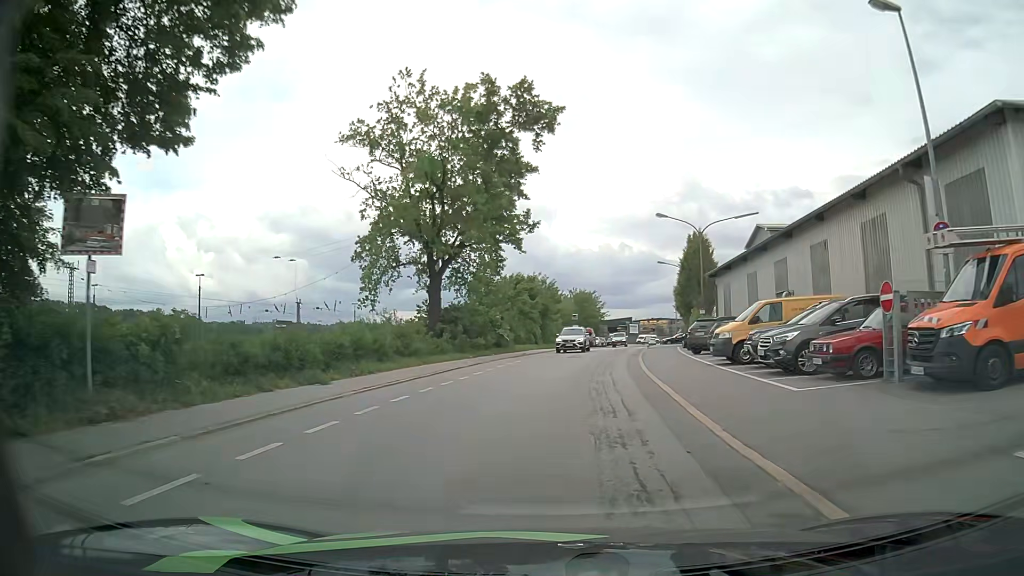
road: residential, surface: asphalt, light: Day
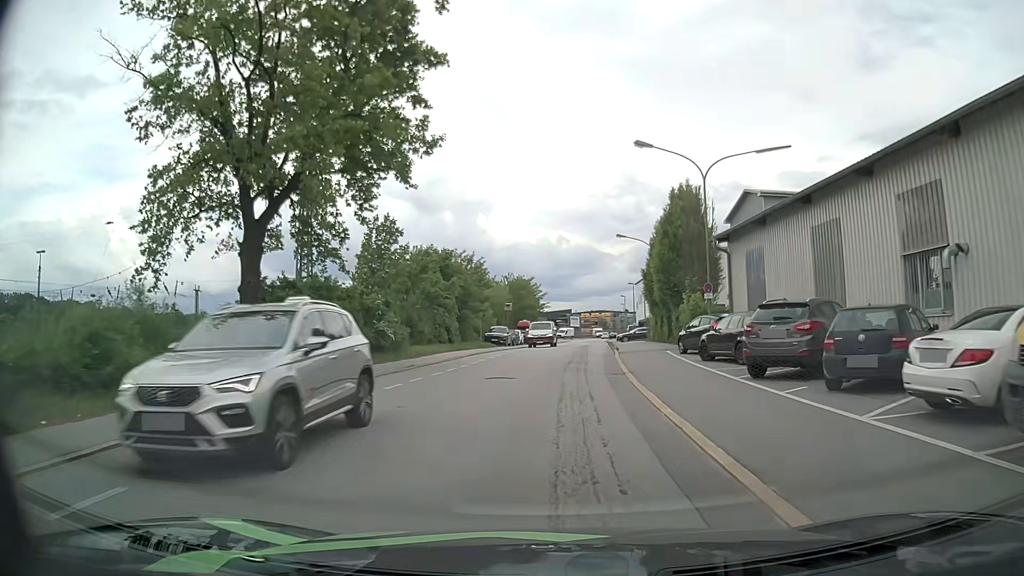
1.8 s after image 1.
(+0.8, +17.0) m; +6°
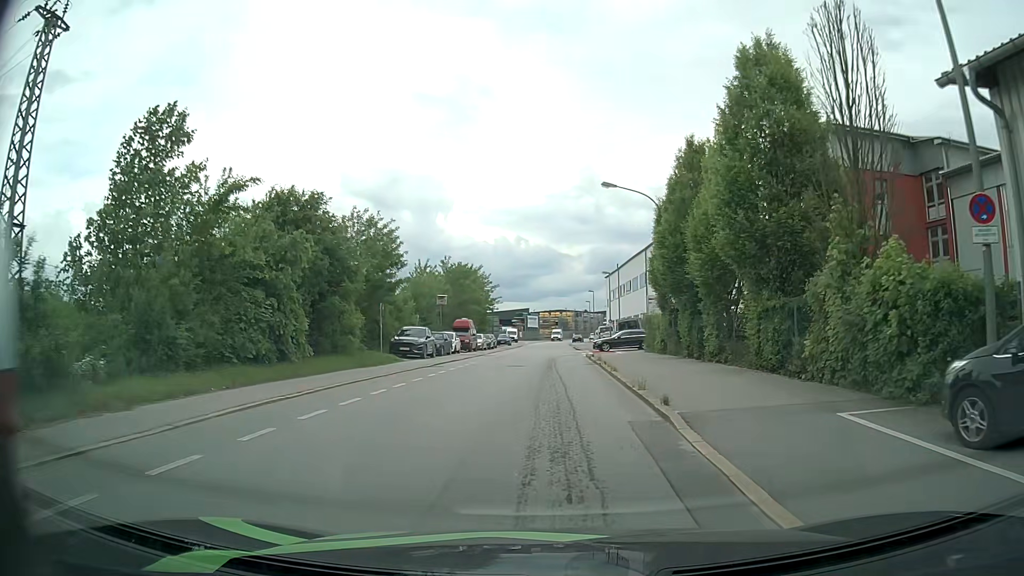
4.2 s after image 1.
(+0.5, +20.5) m; +3°
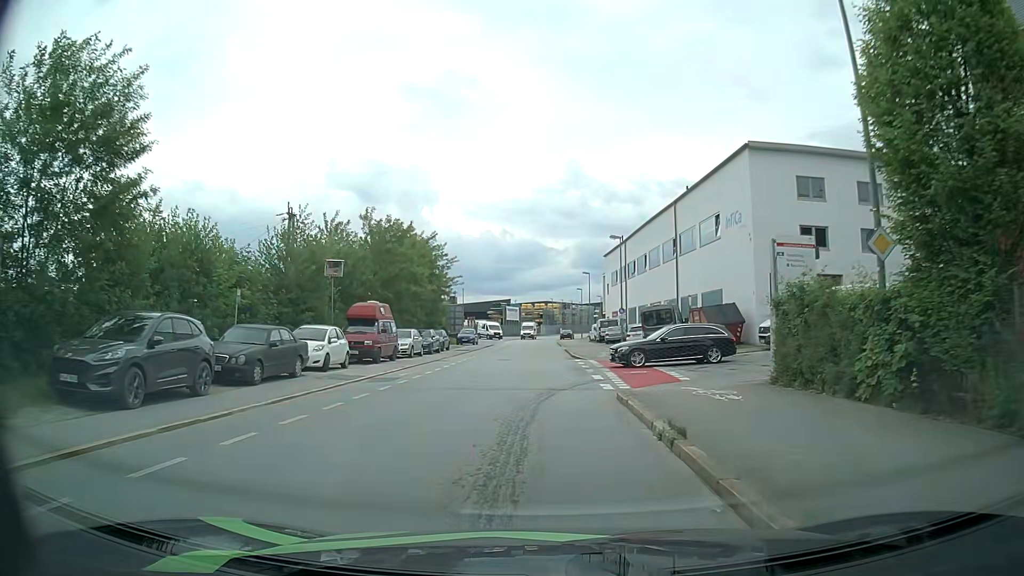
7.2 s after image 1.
(+0.2, +24.6) m; 0°
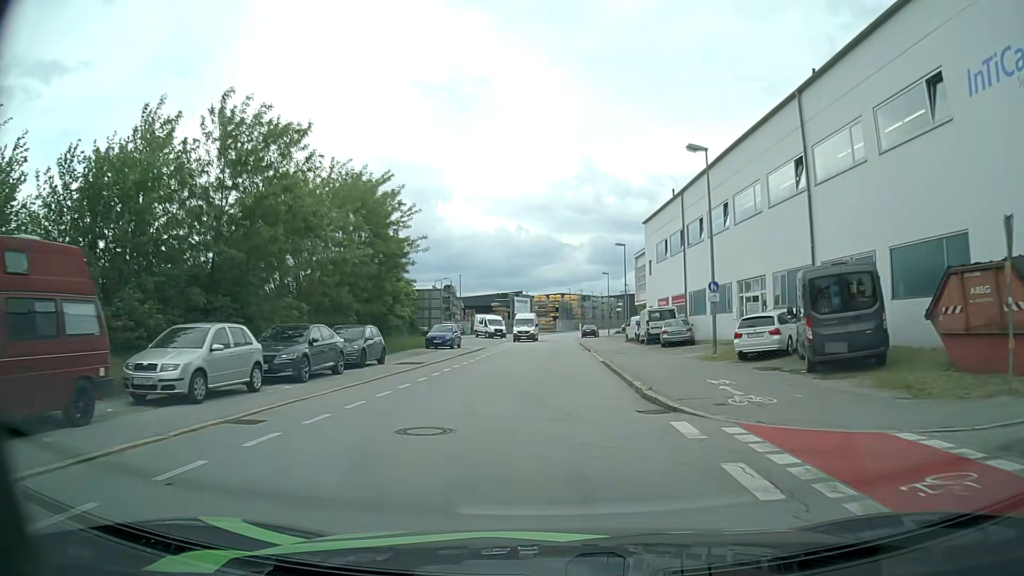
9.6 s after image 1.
(+0.1, +22.9) m; -1°
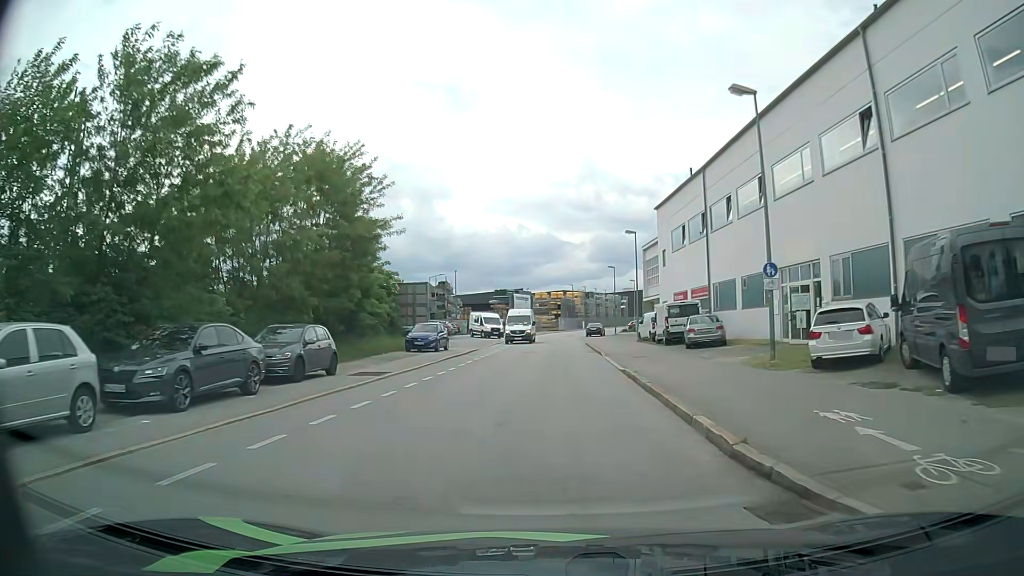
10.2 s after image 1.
(0.0, +6.3) m; 0°
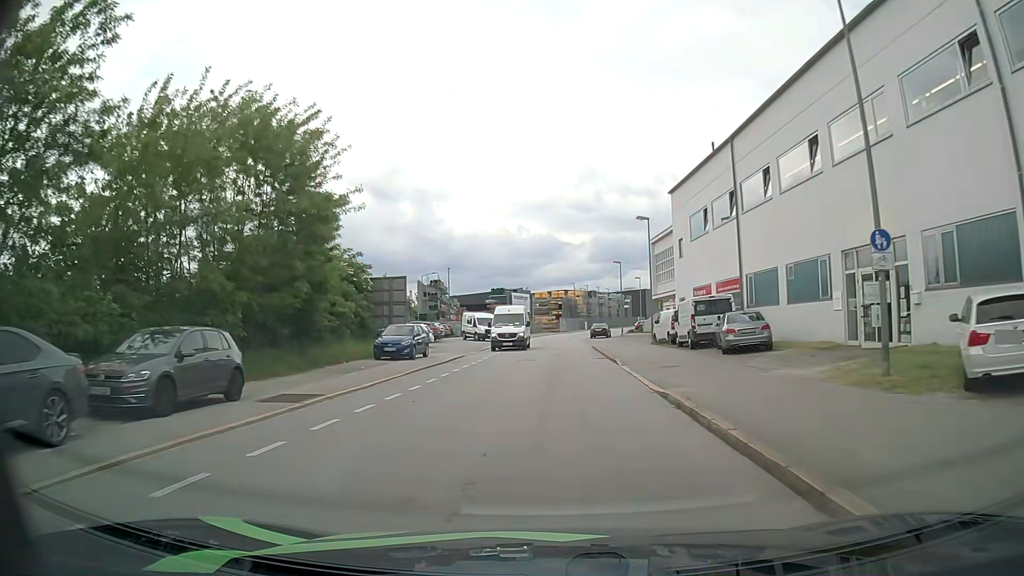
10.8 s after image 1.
(0.0, +6.4) m; +1°
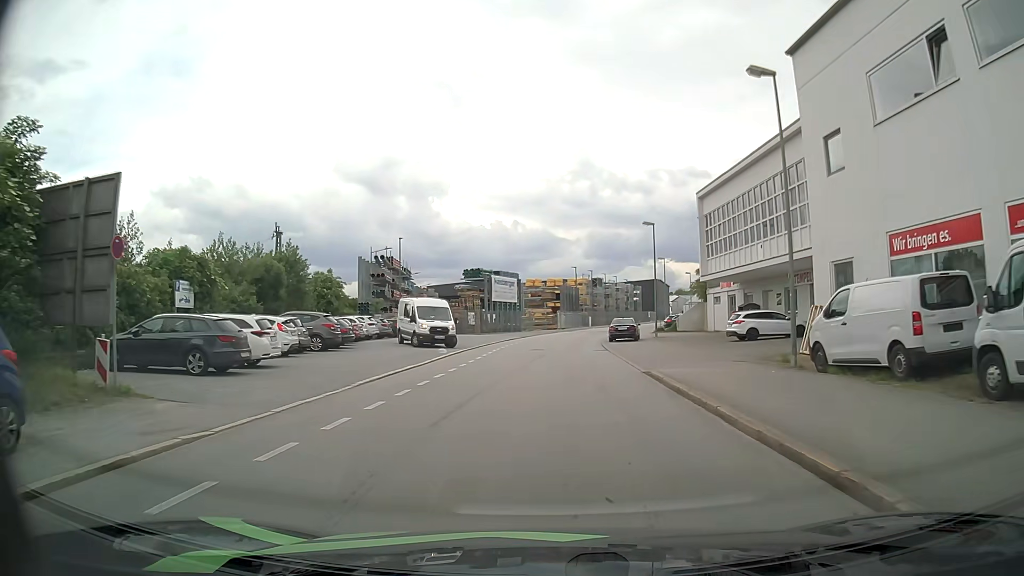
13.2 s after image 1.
(-0.1, +25.0) m; 0°
(0, +10) (0, +20) (+1, +30) (+1, +40) (+2, +50) (+4, +60) (+6, +70) (+8, +79) (+11, +89) (+14, +98) m
